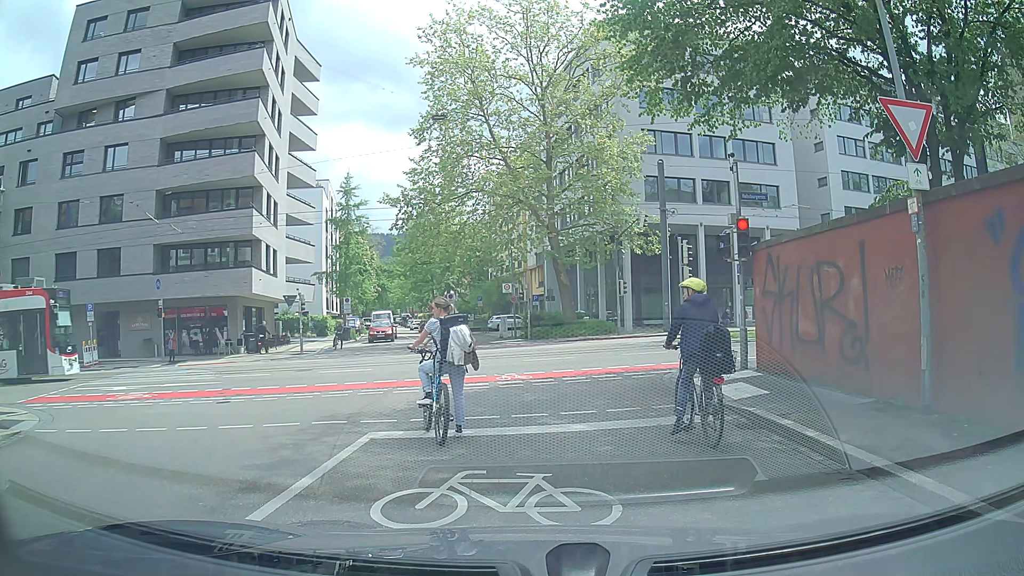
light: Day
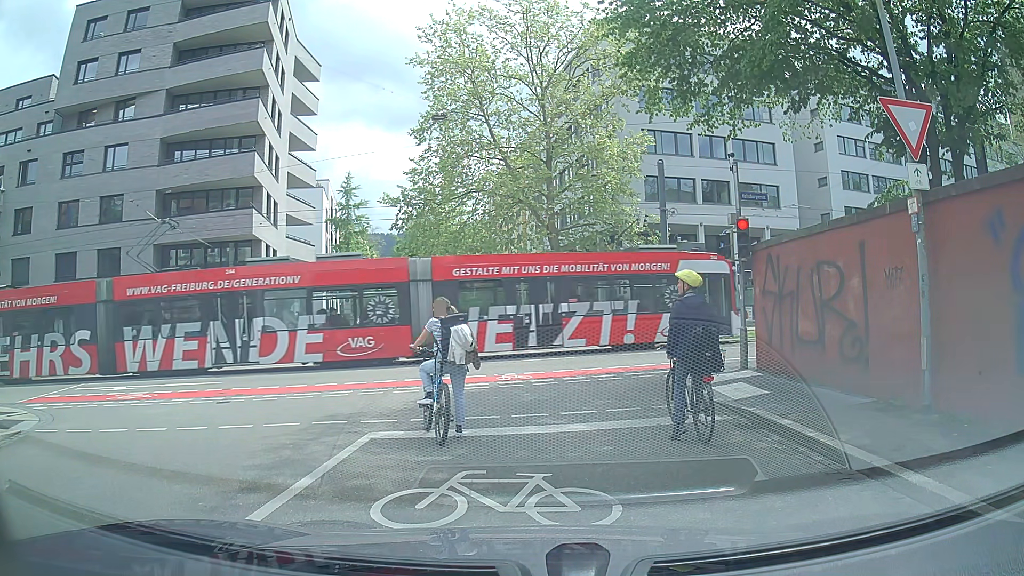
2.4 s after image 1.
(0.0, 0.0) m; 0°
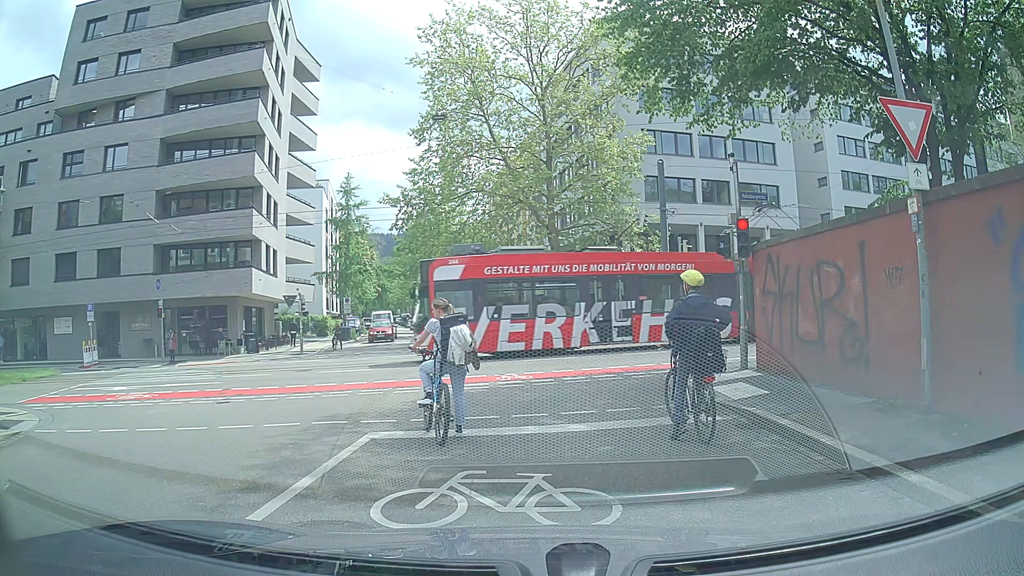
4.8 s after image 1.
(0.0, 0.0) m; 0°
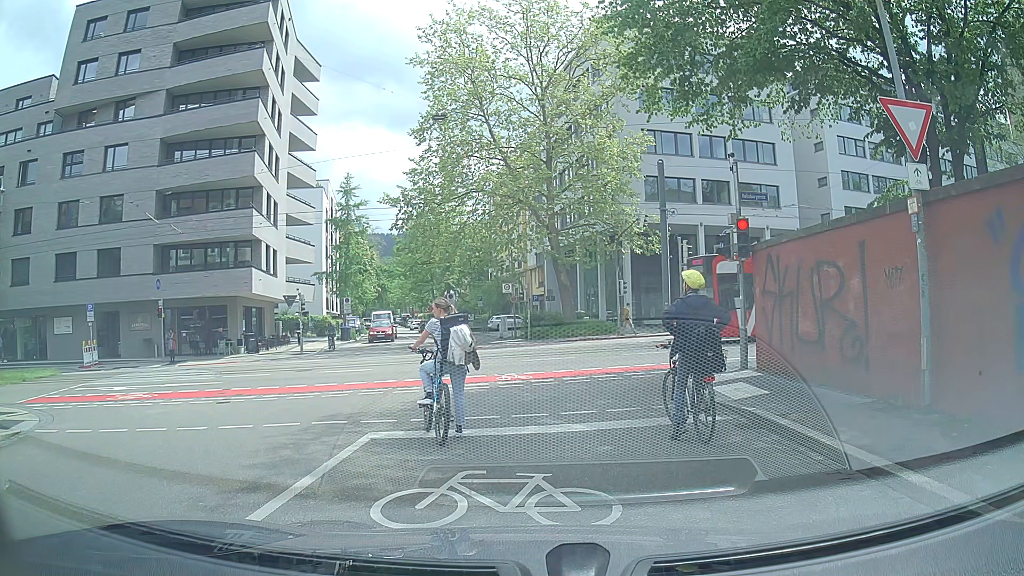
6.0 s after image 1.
(0.0, 0.0) m; 0°
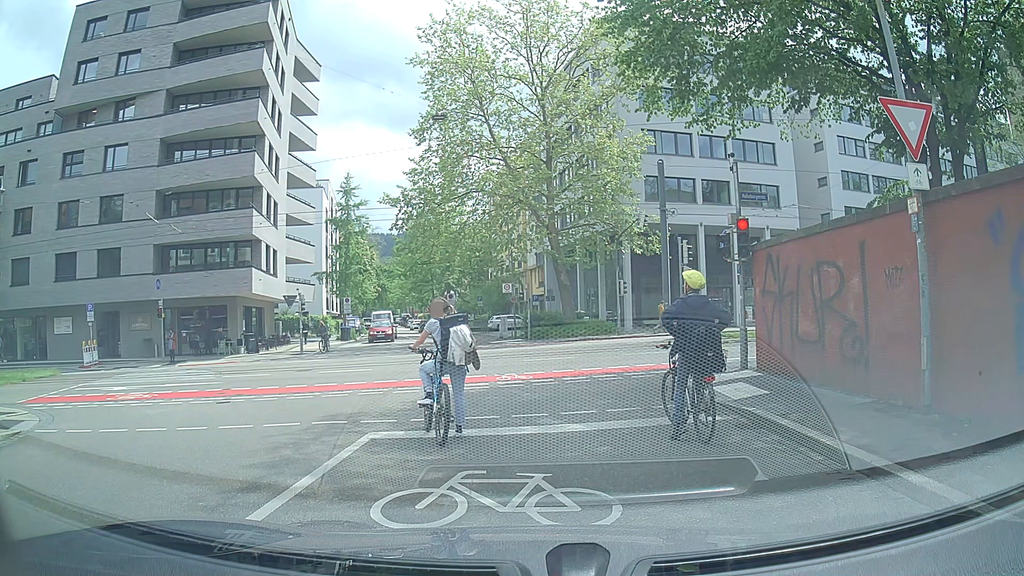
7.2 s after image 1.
(0.0, 0.0) m; 0°
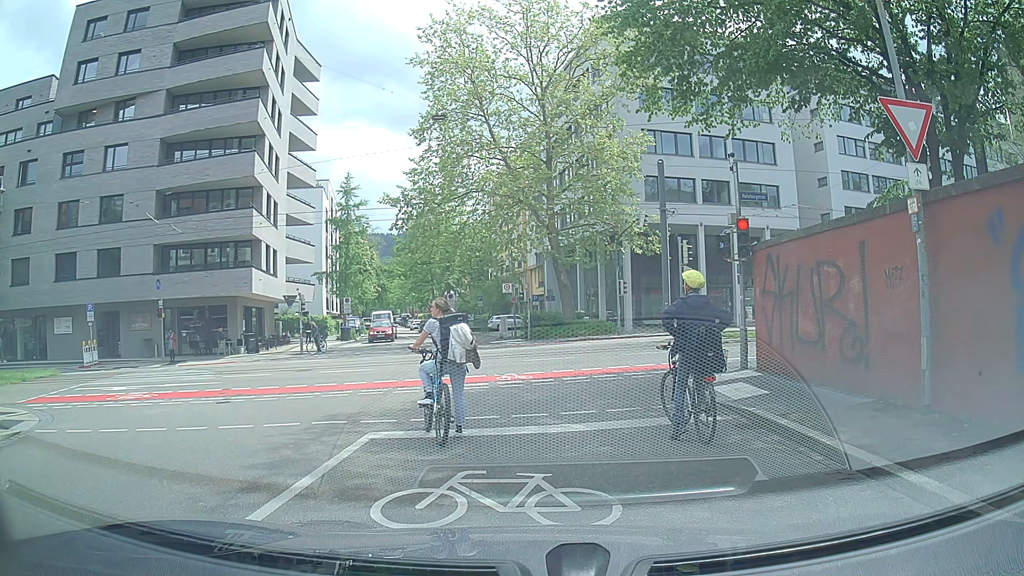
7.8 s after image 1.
(0.0, 0.0) m; 0°
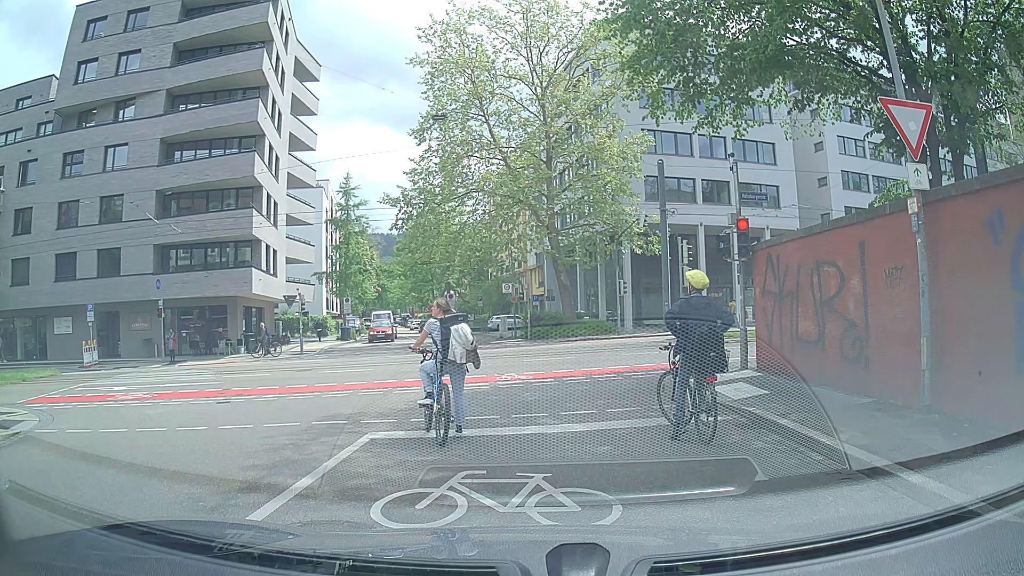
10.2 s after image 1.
(0.0, 0.0) m; 0°
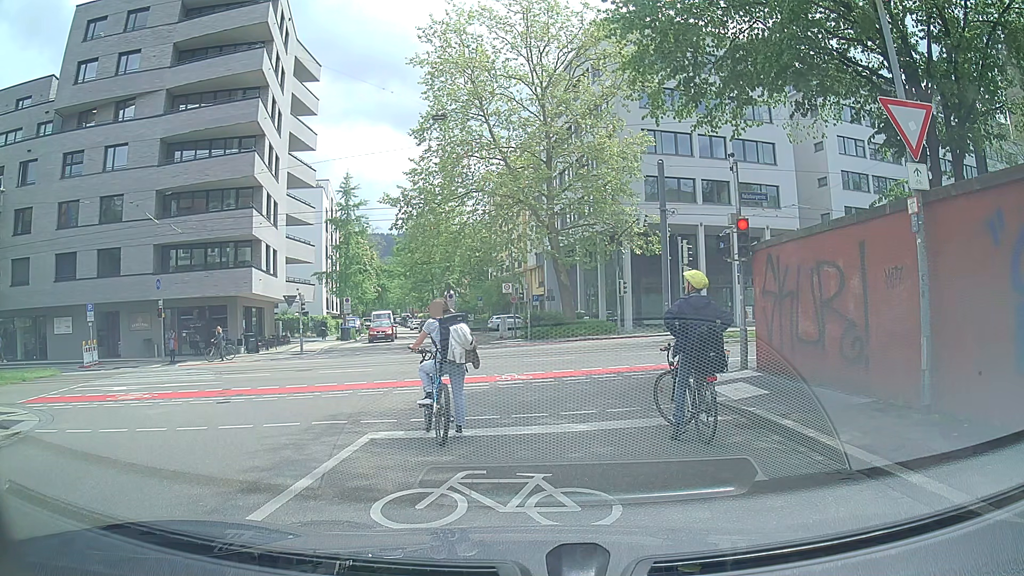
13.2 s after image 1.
(0.0, 0.0) m; 0°
